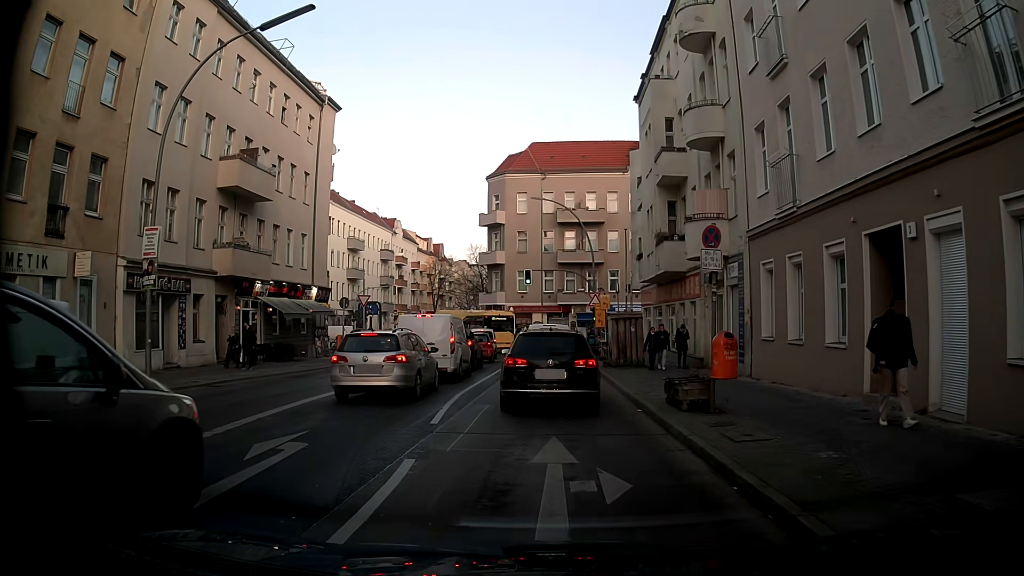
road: tertiary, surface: asphalt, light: Day
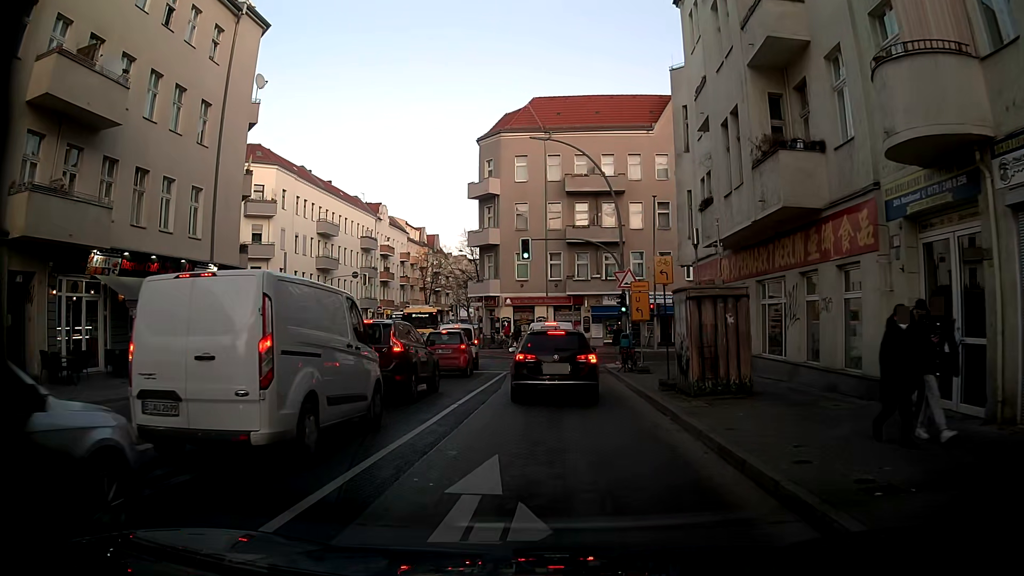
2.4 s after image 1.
(-0.1, +13.5) m; 0°
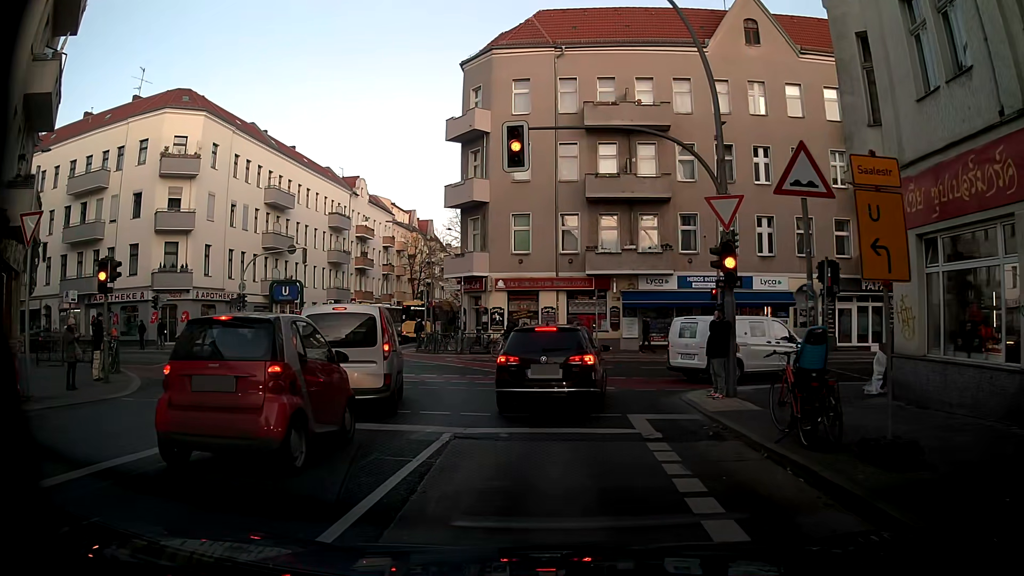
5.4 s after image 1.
(-0.2, +15.7) m; 0°
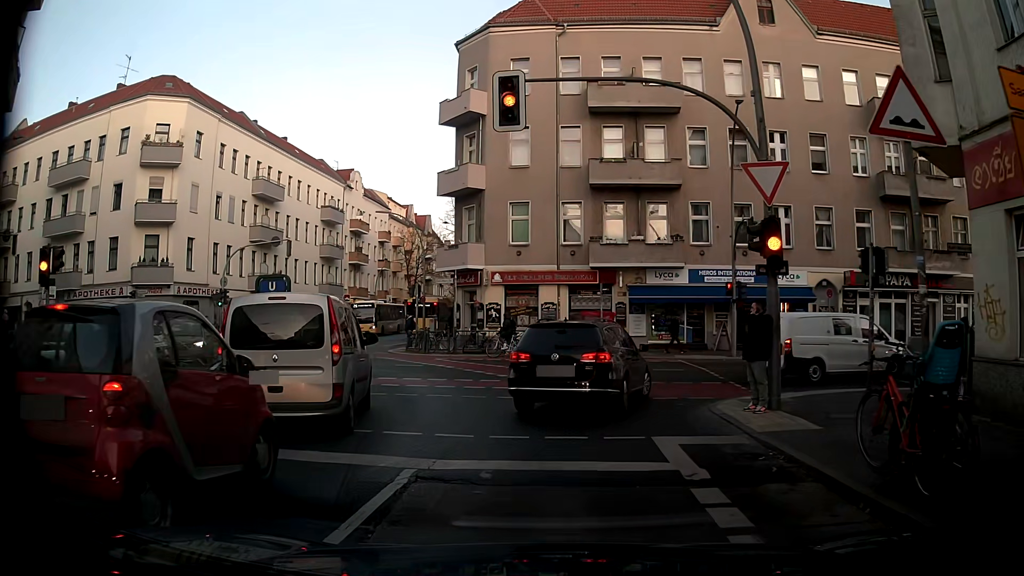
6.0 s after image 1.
(0.0, +2.6) m; -2°
